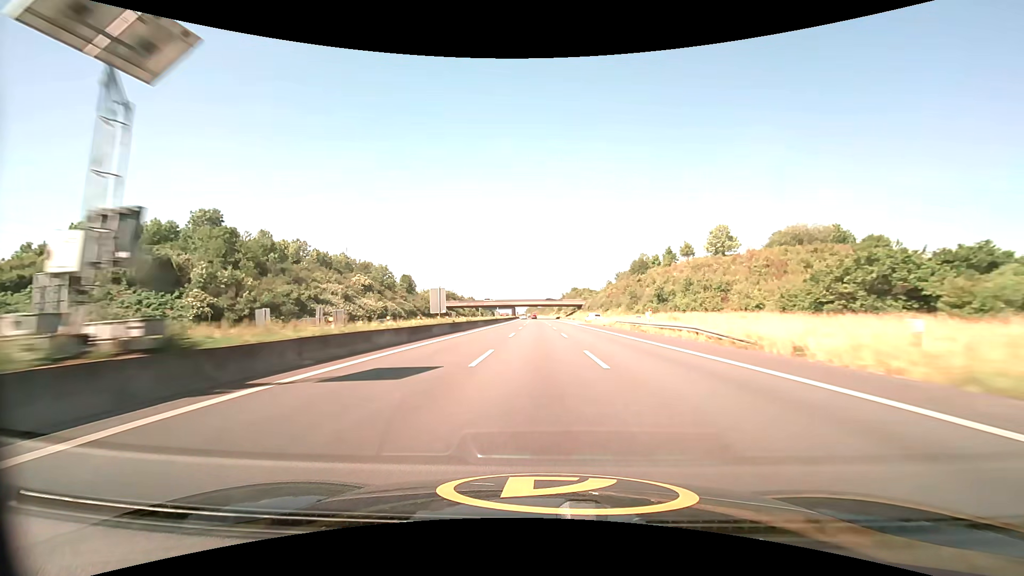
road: motorway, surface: asphalt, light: Day
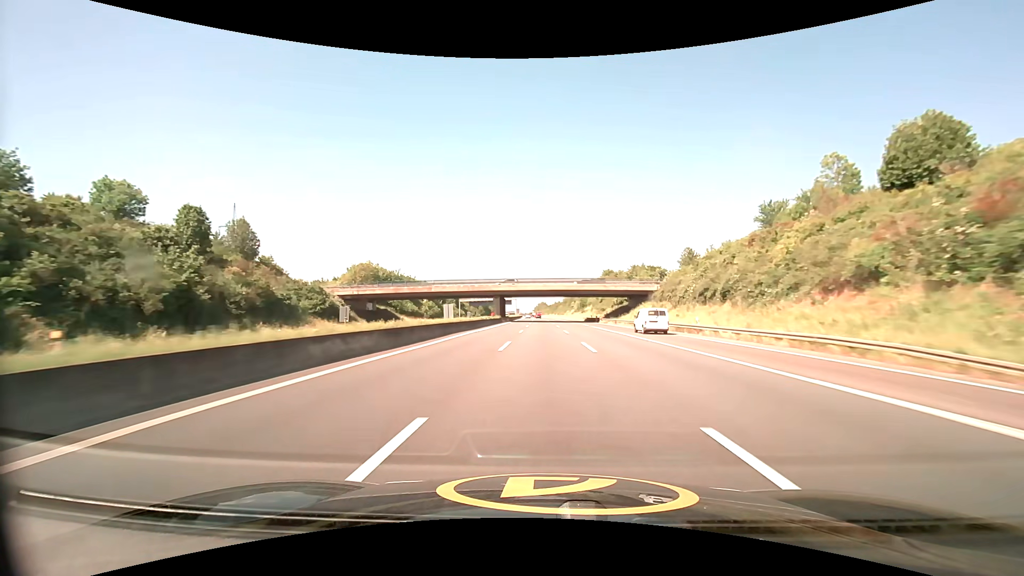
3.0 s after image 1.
(-1.2, +102.3) m; -1°
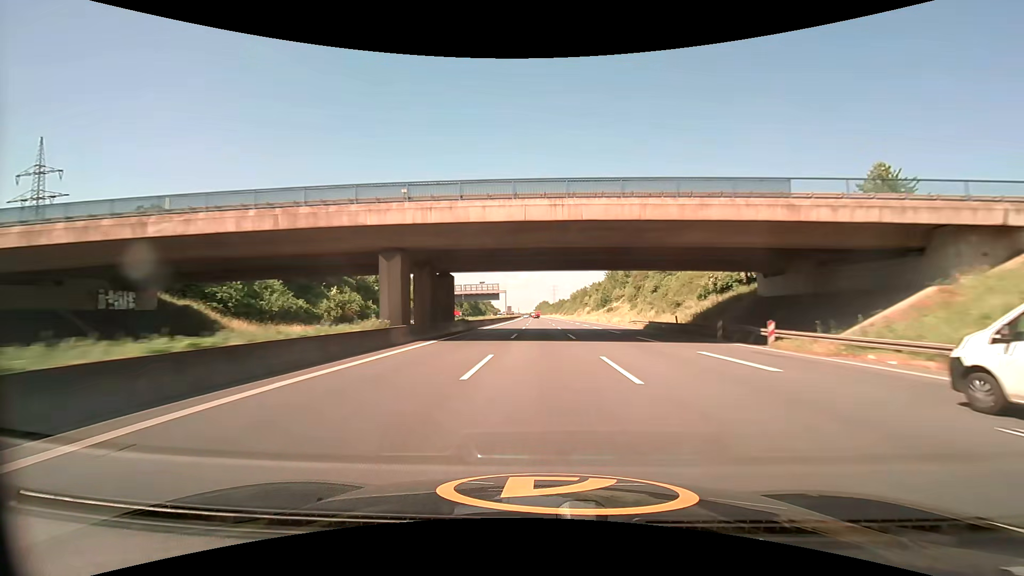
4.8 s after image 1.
(0.0, +62.2) m; 0°
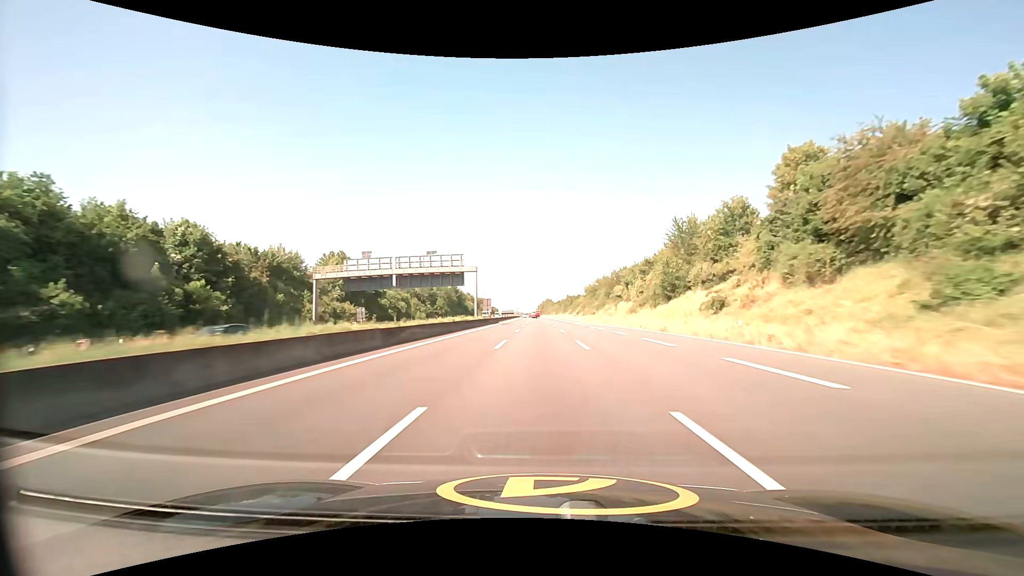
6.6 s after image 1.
(-0.3, +62.7) m; 0°
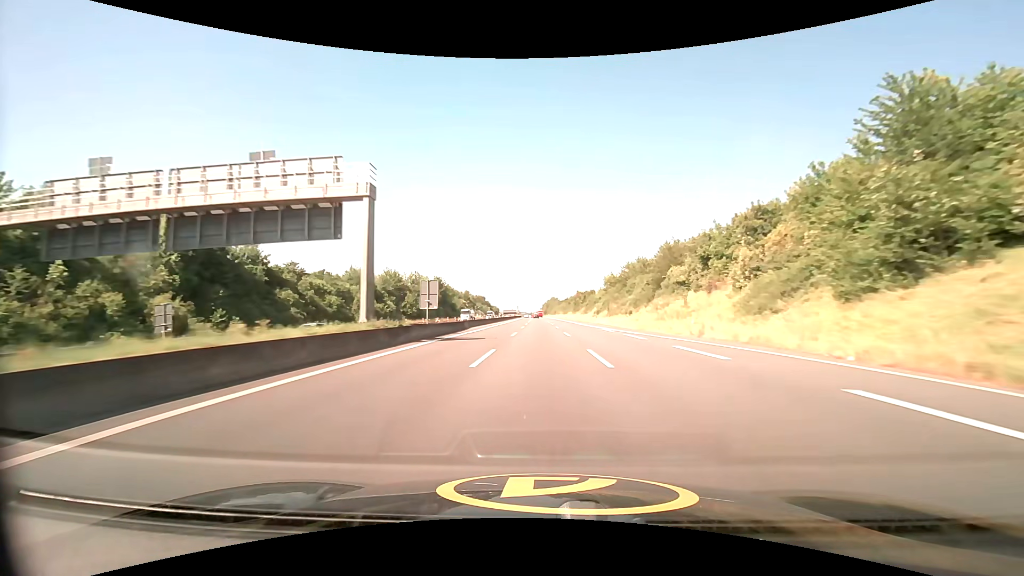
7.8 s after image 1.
(-0.1, +42.1) m; 0°
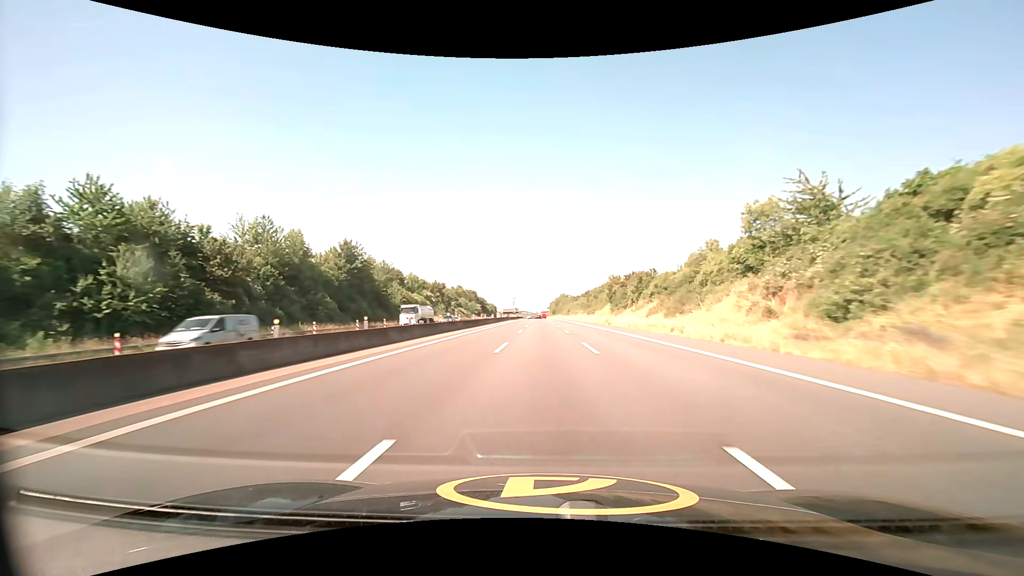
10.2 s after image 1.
(-0.7, +84.9) m; -1°
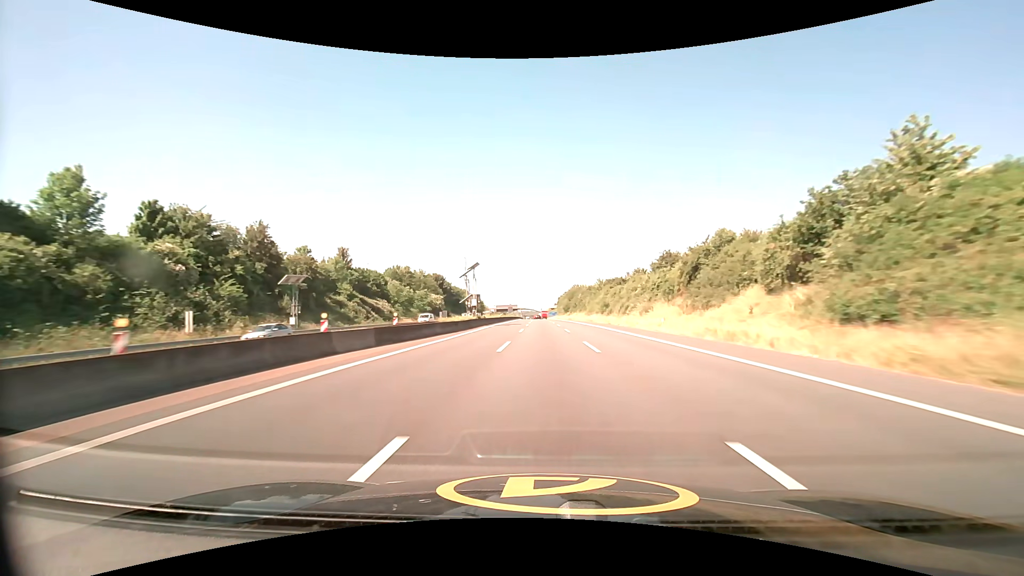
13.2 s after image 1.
(-0.6, +107.3) m; -1°
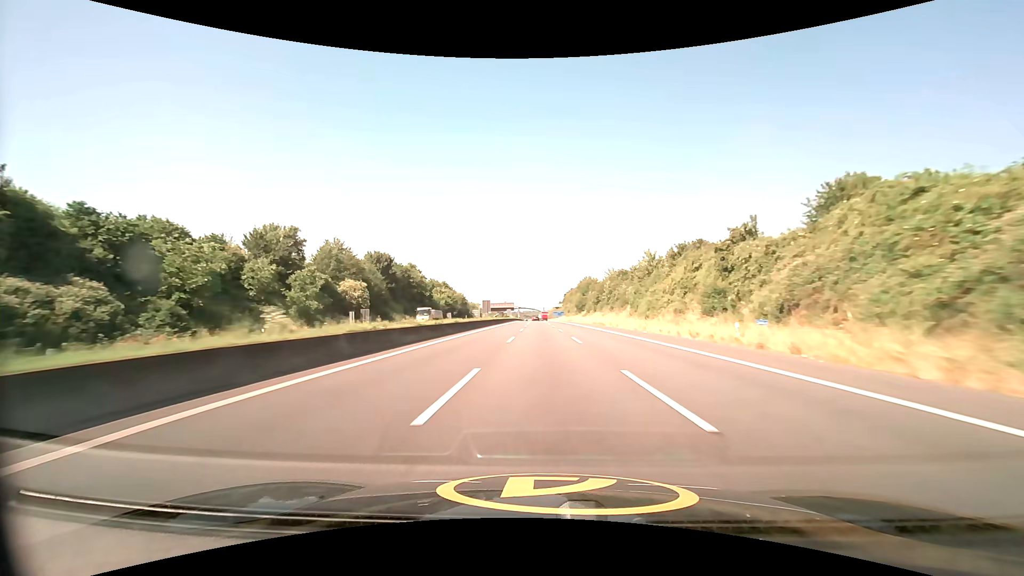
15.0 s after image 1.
(-0.1, +65.2) m; 0°
(0, +10) (0, +20) (0, +30) (0, +40) (0, +50) (0, +60) (0, +70) (0, +80) (-1, +90) (-1, +100) m
